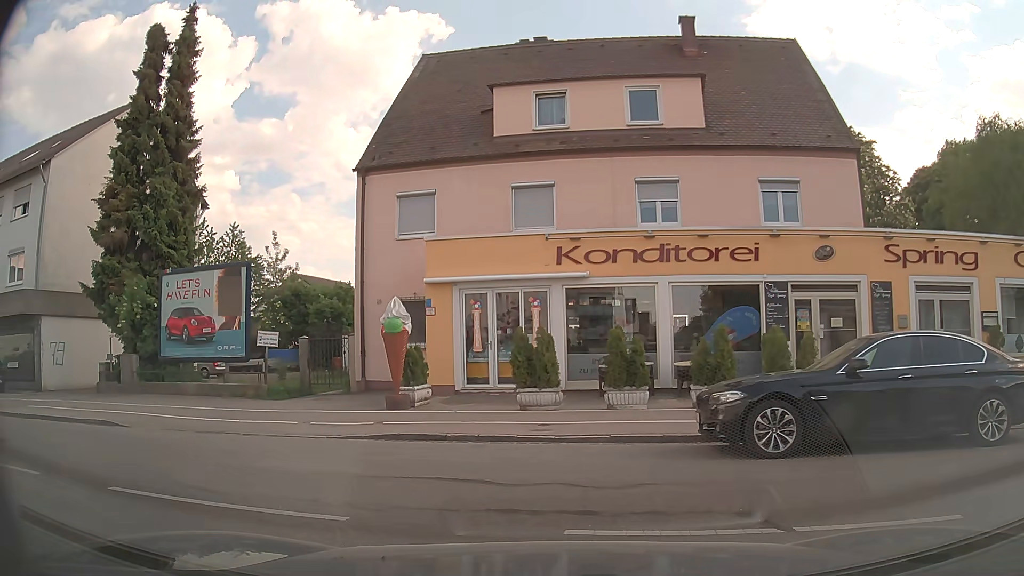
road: unclassified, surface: asphalt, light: Day
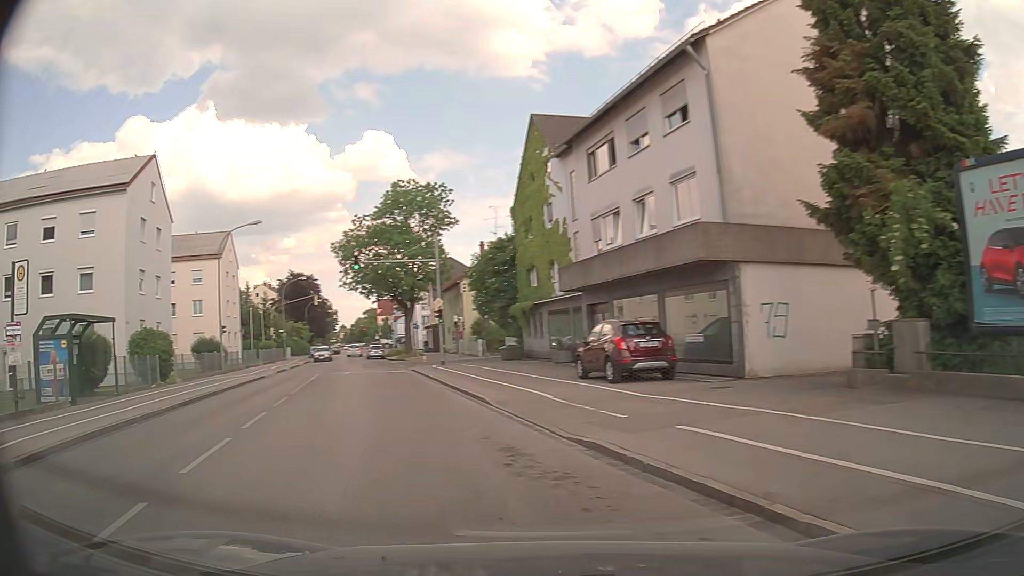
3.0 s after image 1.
(-5.0, +9.7) m; -63°
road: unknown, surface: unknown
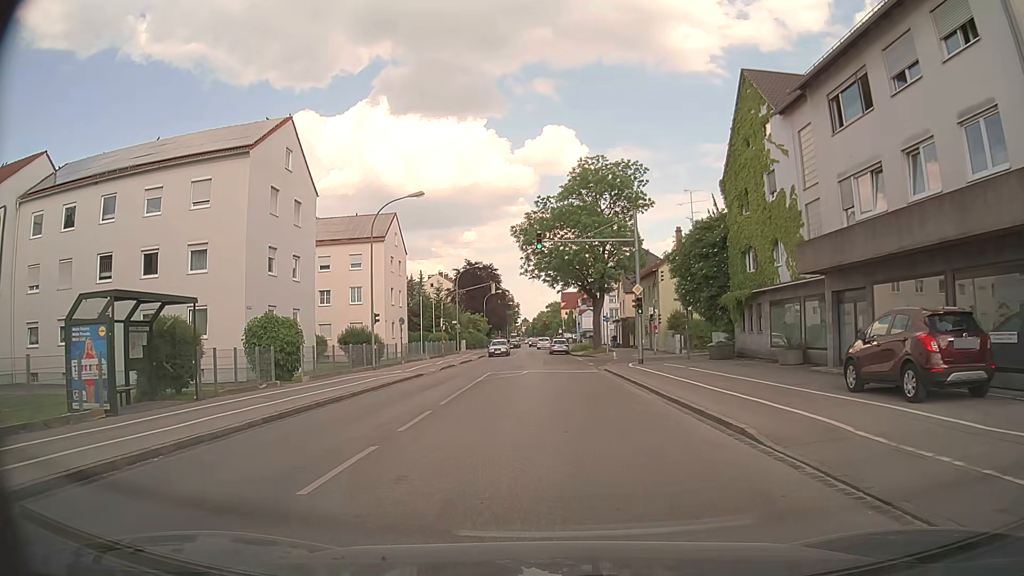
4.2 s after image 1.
(-1.3, +6.1) m; -19°
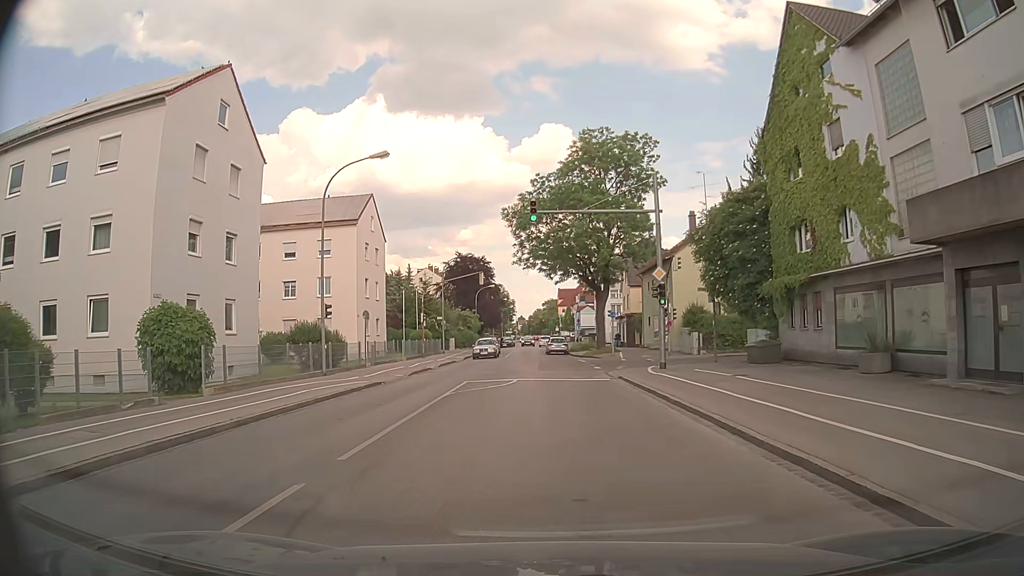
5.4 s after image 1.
(+0.1, +7.4) m; +1°
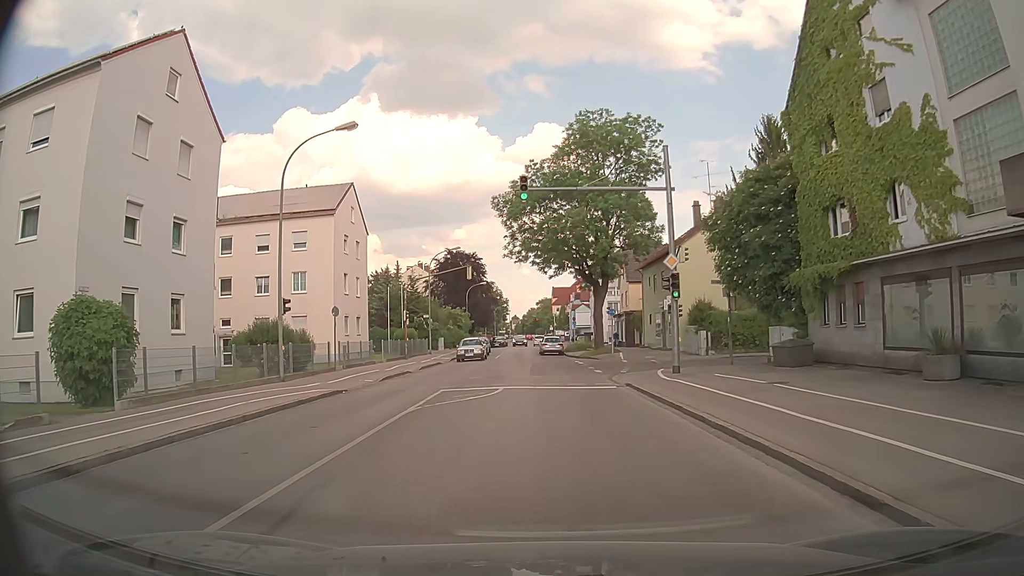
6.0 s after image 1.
(0.0, +3.9) m; +1°
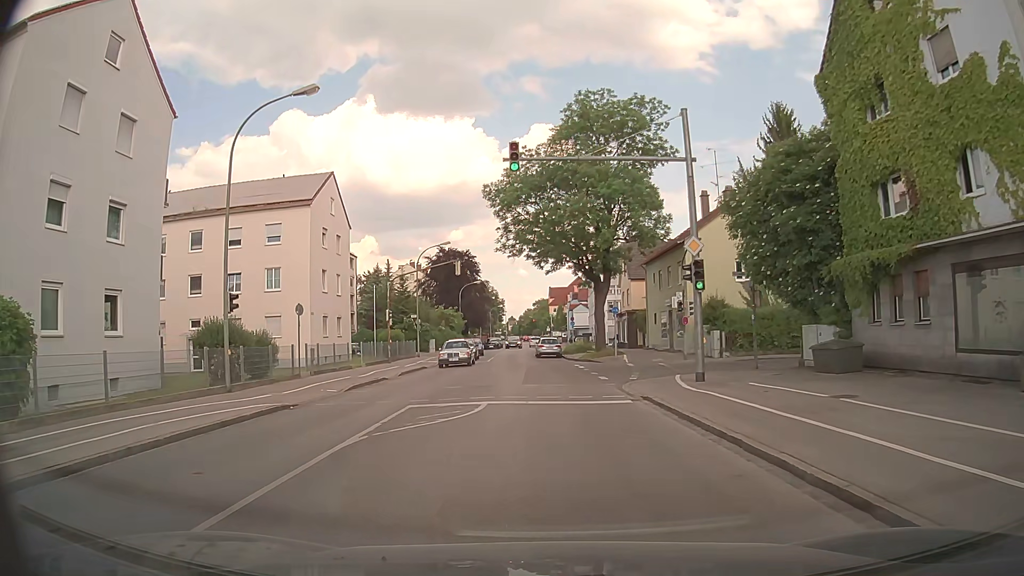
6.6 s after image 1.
(0.0, +4.0) m; 0°
